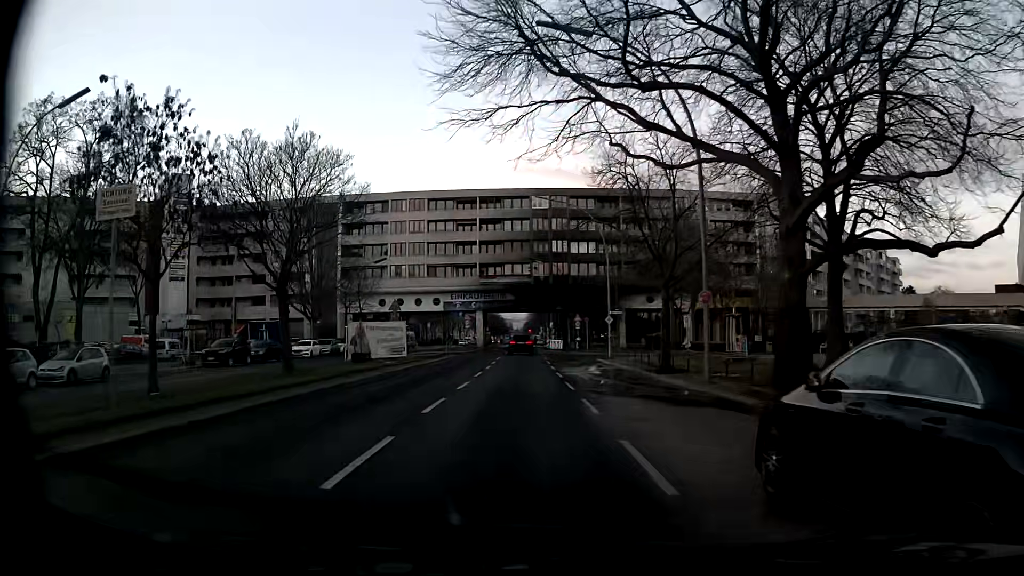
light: Day
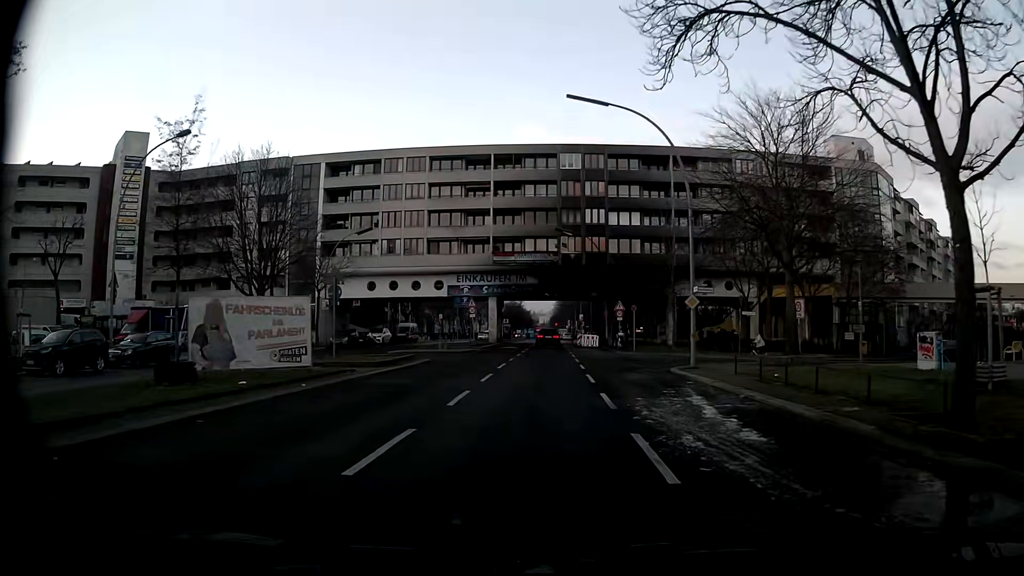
(-0.5, +17.7) m; -3°
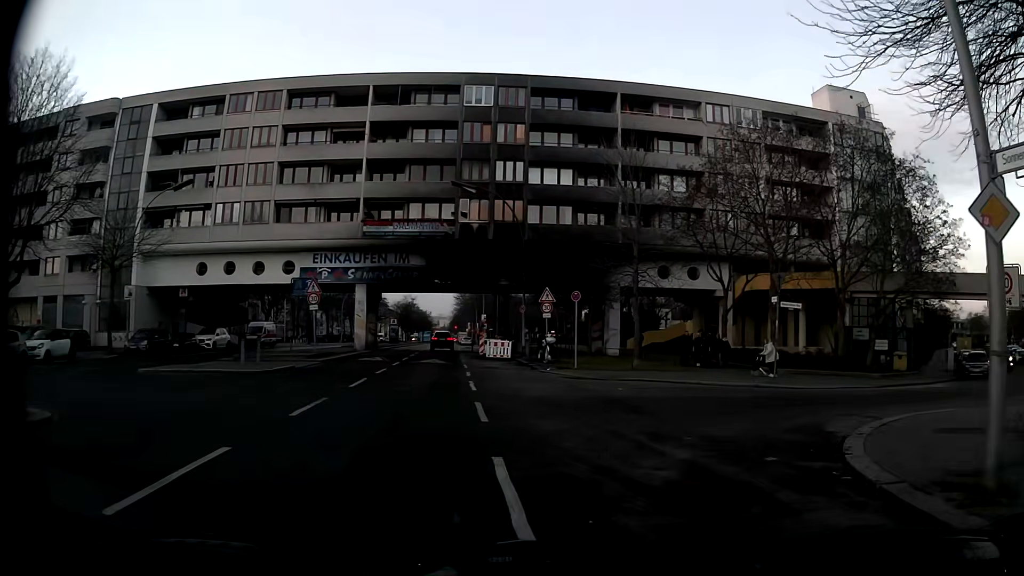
(+0.6, +19.8) m; +7°
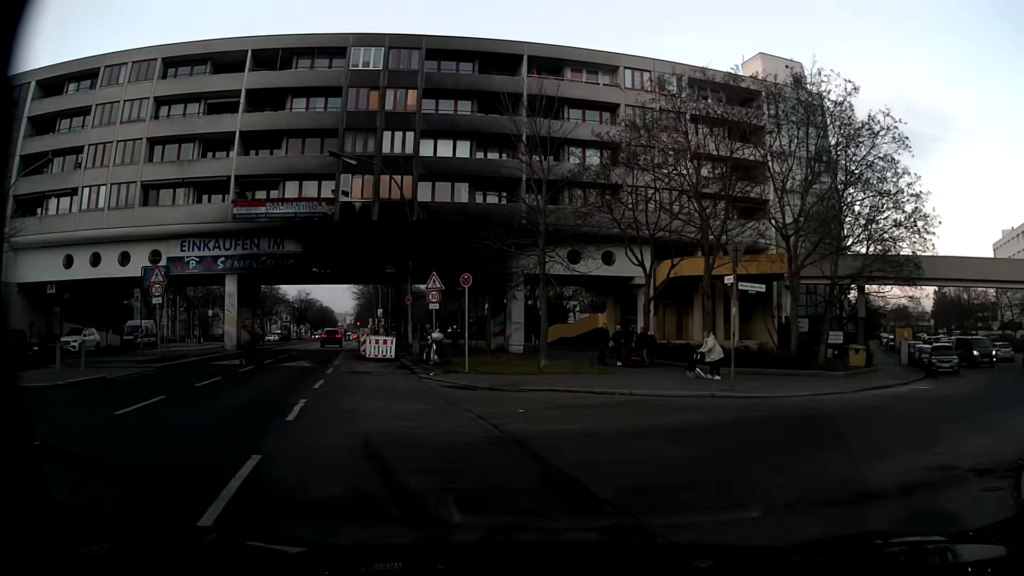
(+0.6, +6.2) m; +9°
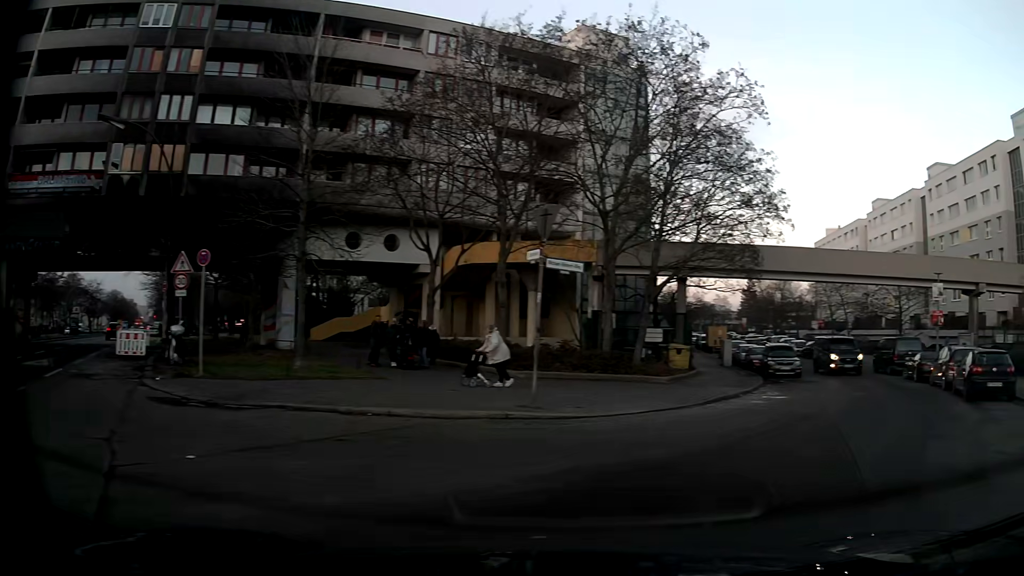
(+0.4, +5.0) m; +15°
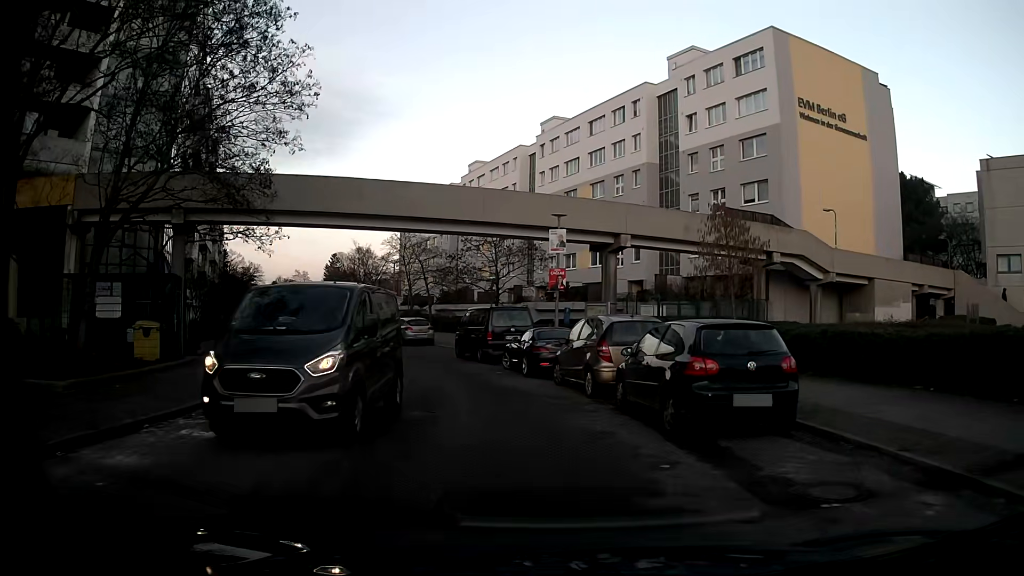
(+5.0, +10.5) m; +36°
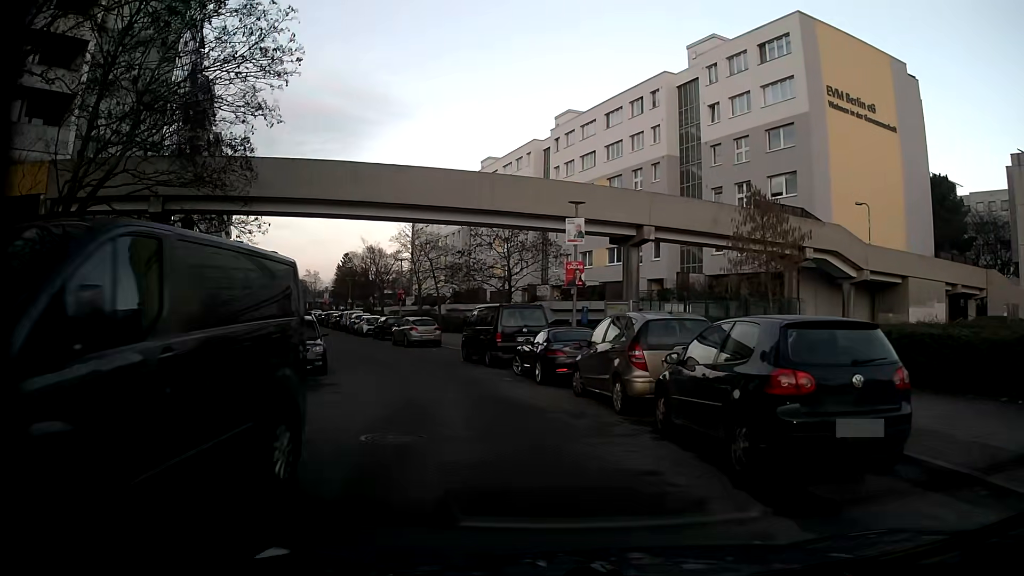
(0.0, +2.6) m; -1°
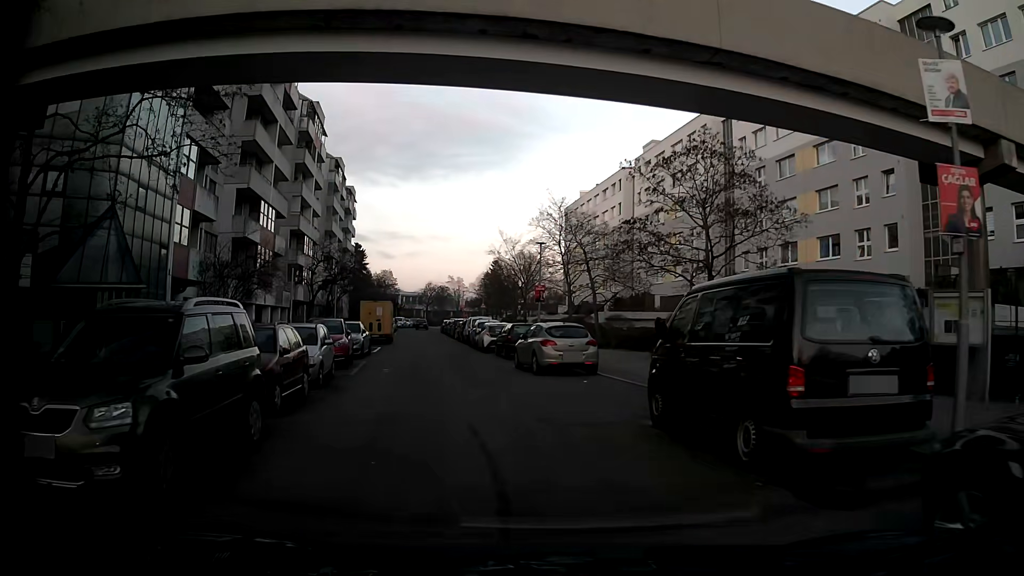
(-2.1, +14.5) m; -14°
(-1, +10) (-2, +20) (-4, +30) (-6, +39) (-8, +49) (-10, +59) (-12, +69) (-14, +79) (-15, +89) (-17, +99) m
